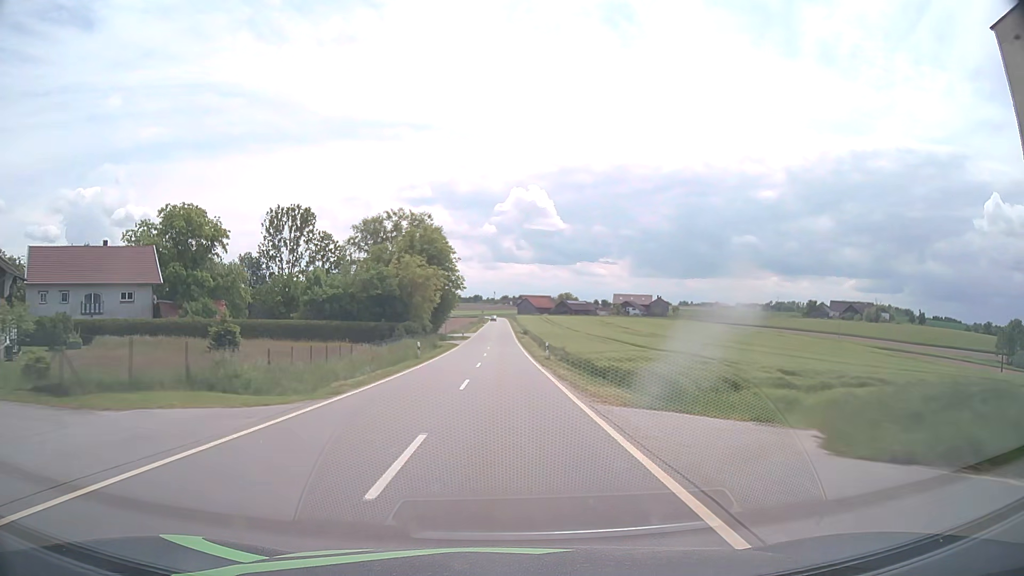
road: tertiary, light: Day
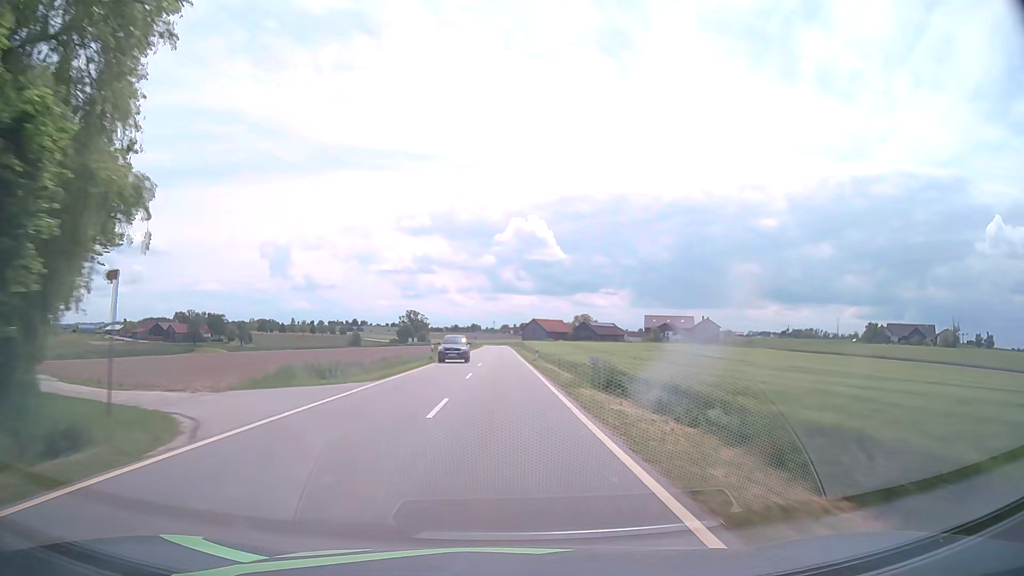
(-0.2, +78.9) m; 0°
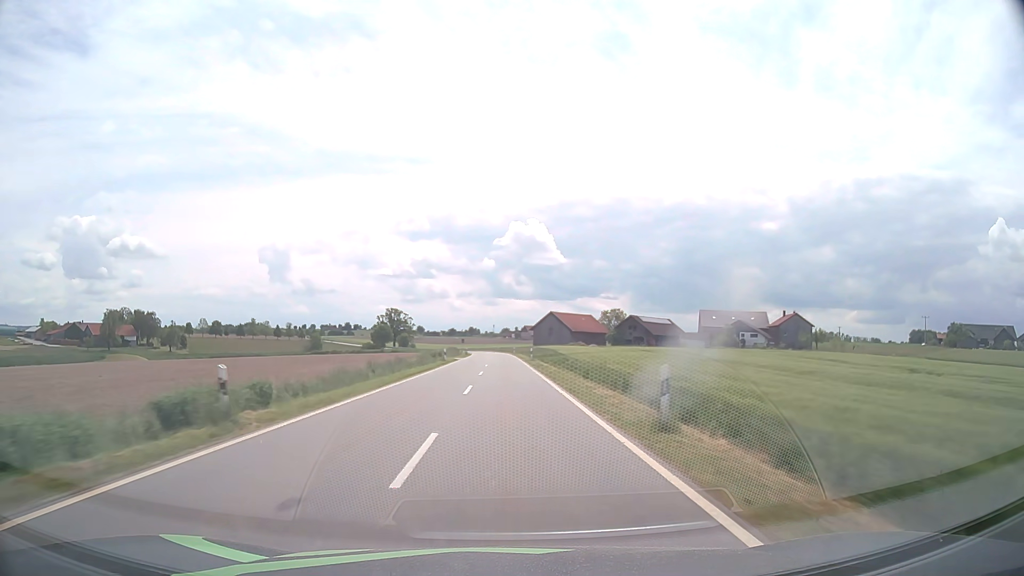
(-0.8, +78.6) m; 0°
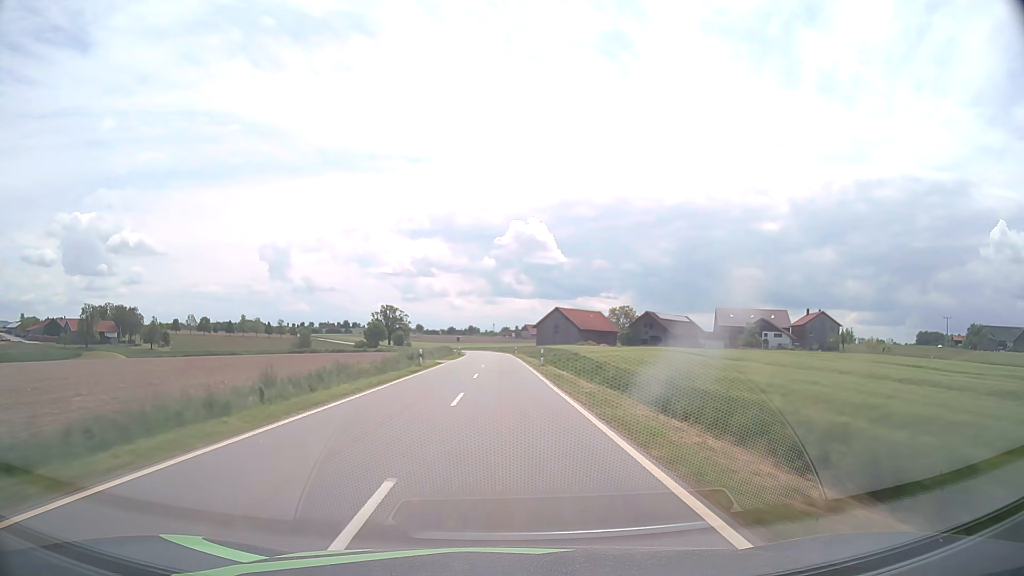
(0.0, +15.7) m; 0°
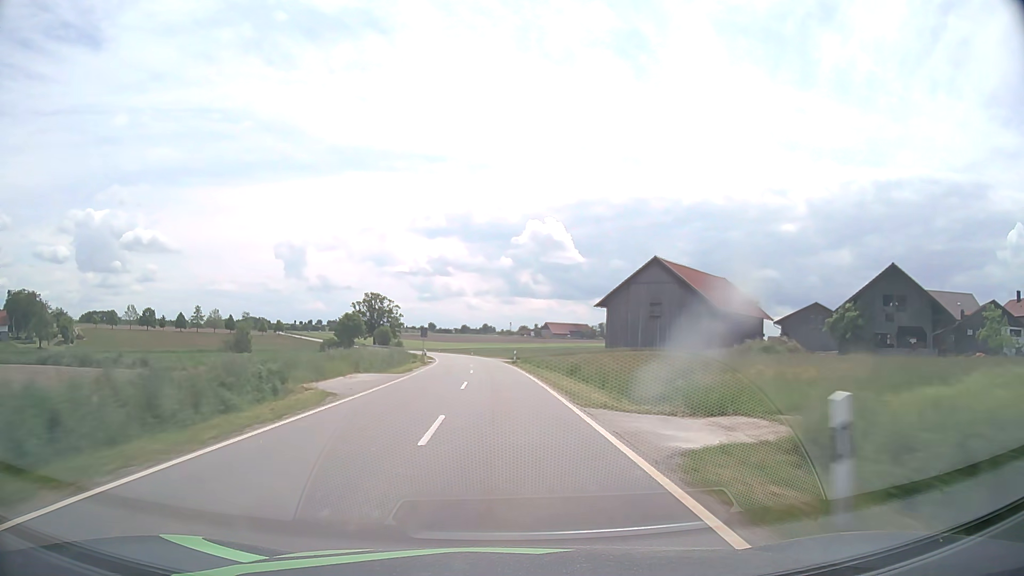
(-0.8, +78.9) m; -1°
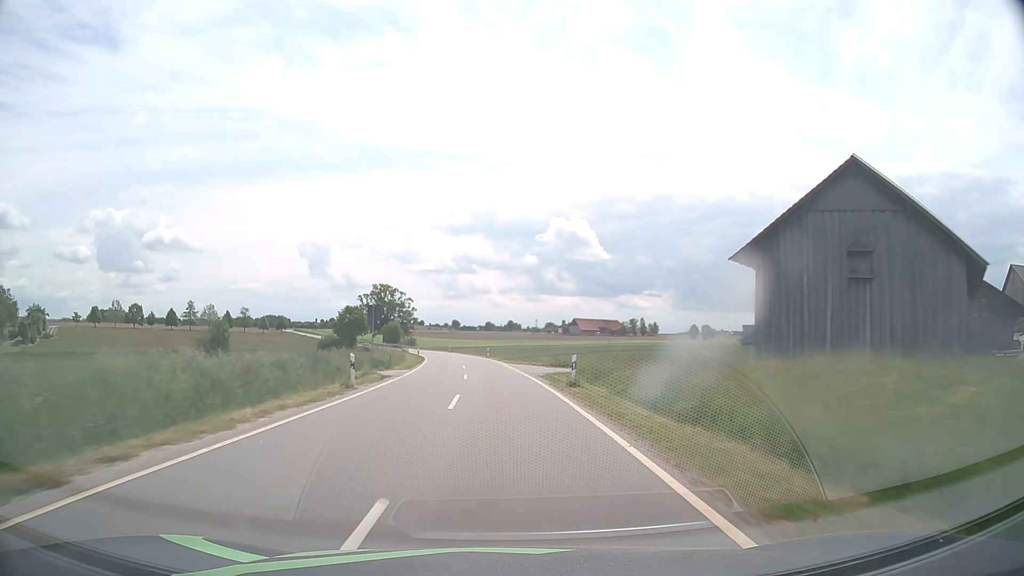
(-0.6, +31.6) m; -2°
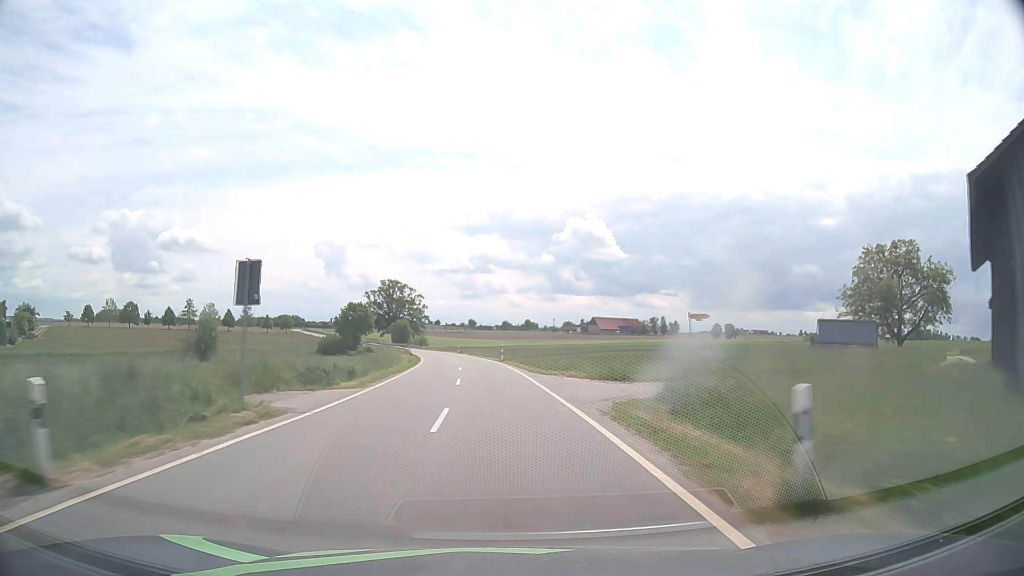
(-0.2, +15.8) m; -1°
